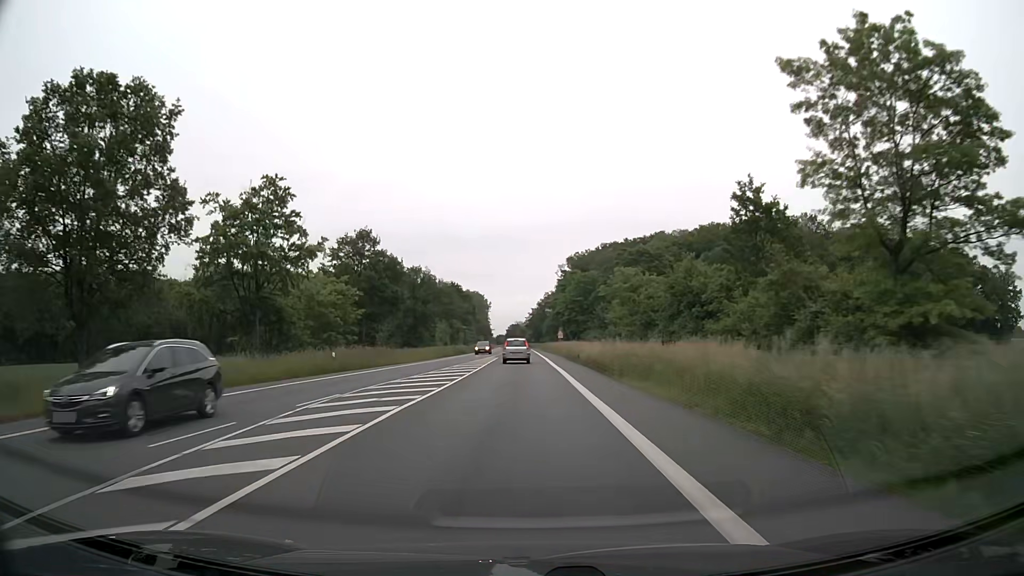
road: primary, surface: asphalt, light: Day
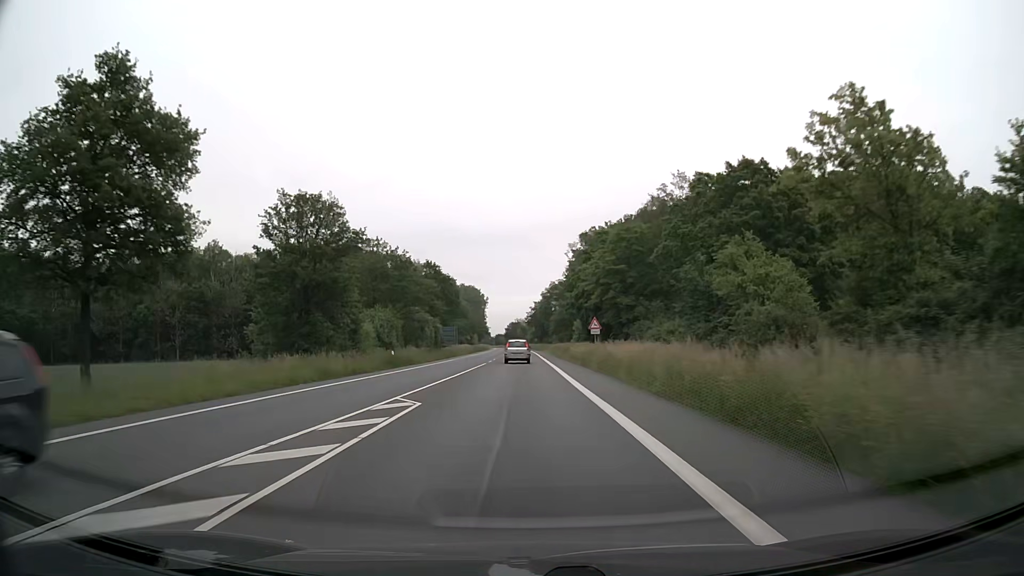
(0.0, +43.4) m; 0°
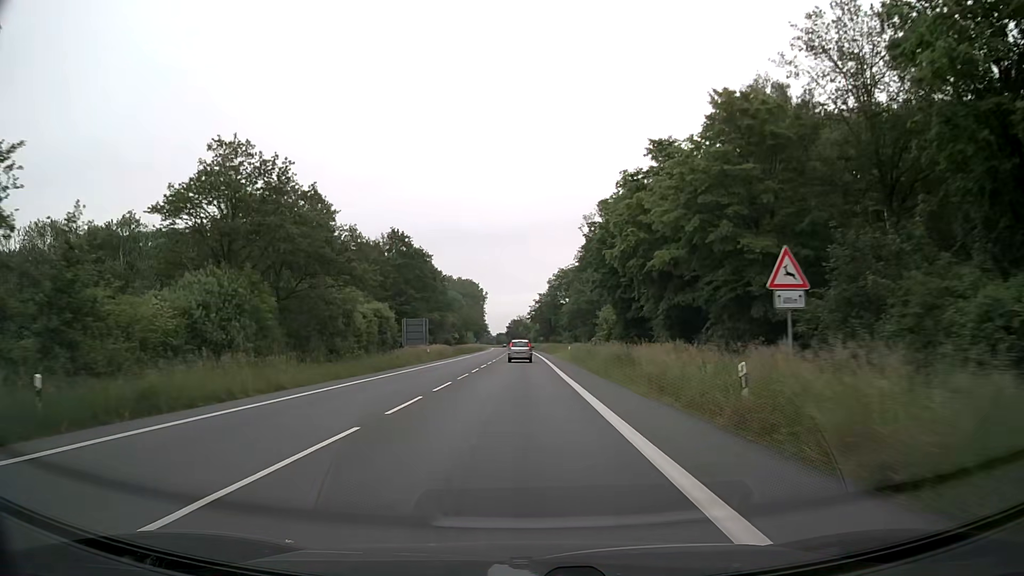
(+0.1, +34.2) m; 0°
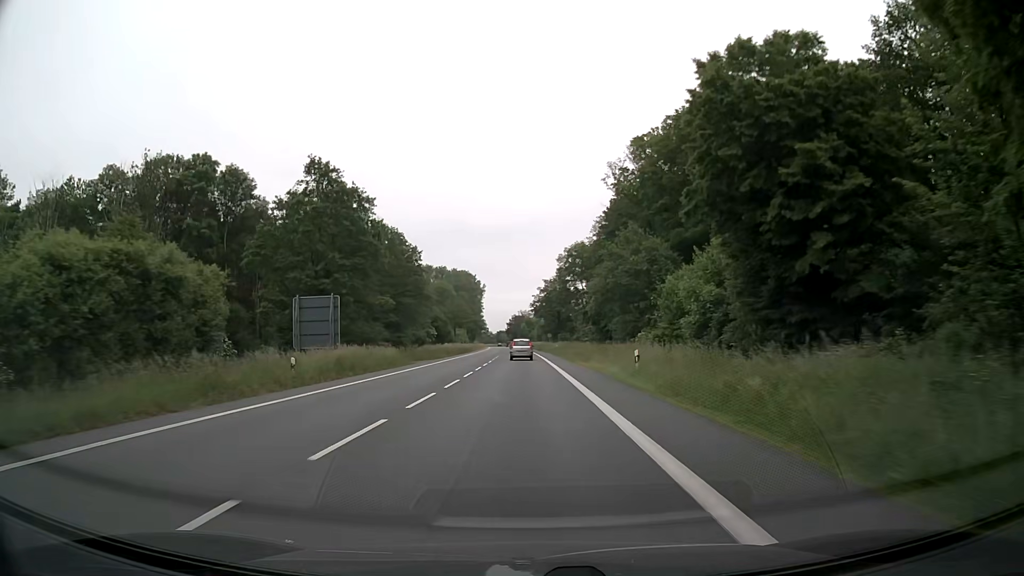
(-0.2, +35.5) m; -1°
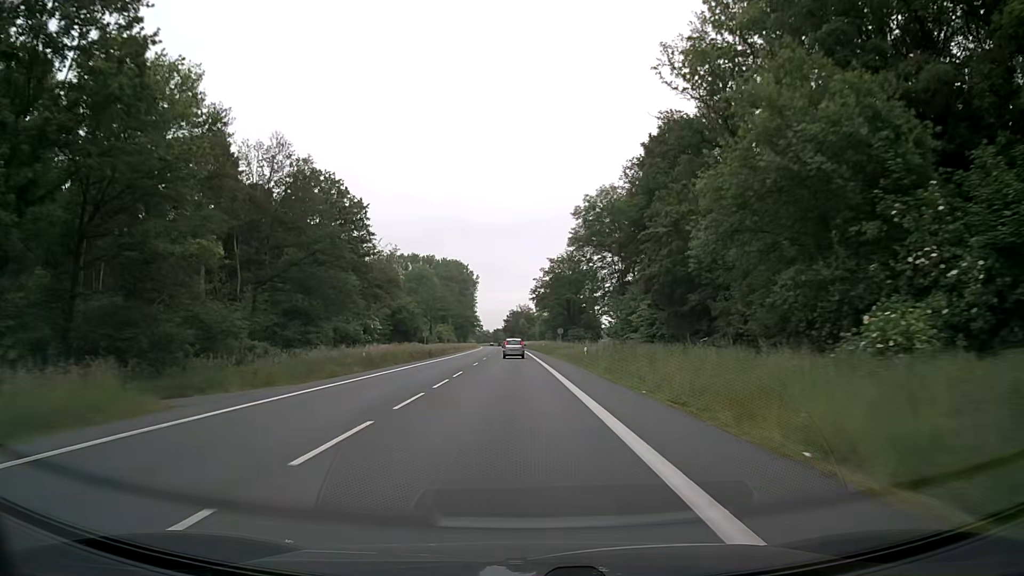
(0.0, +36.7) m; 0°
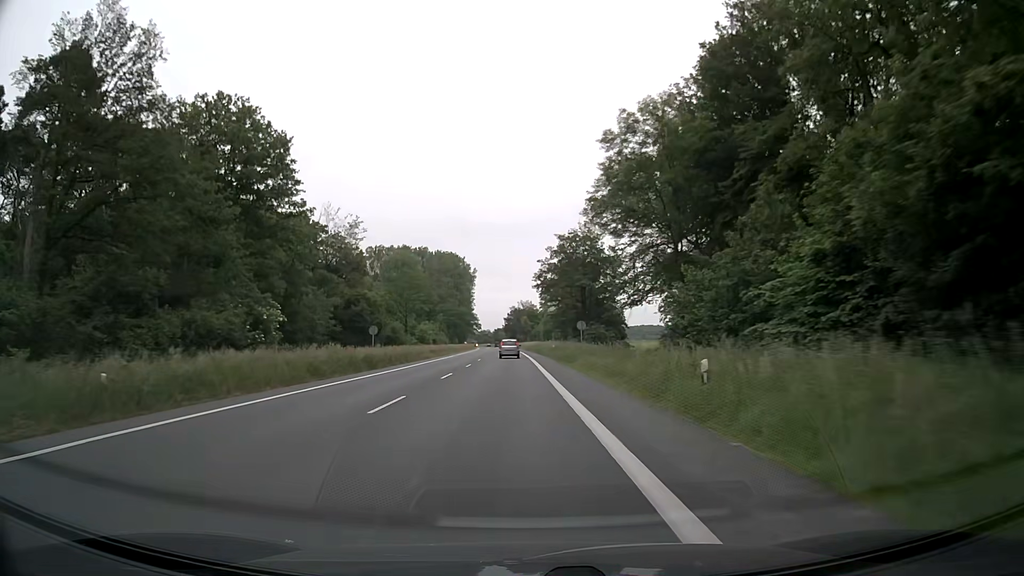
(-0.1, +25.1) m; 0°
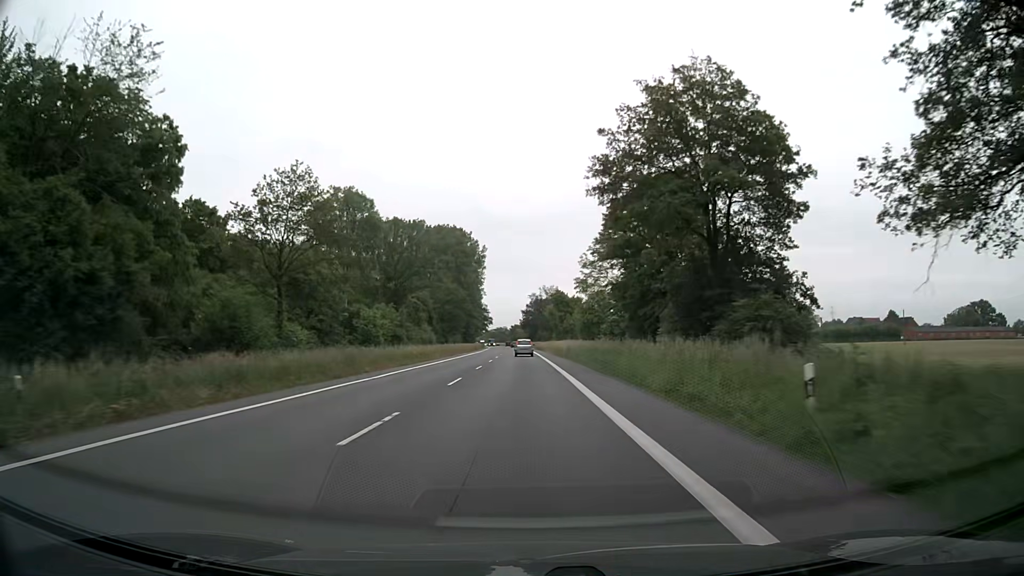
(-1.6, +52.2) m; -2°
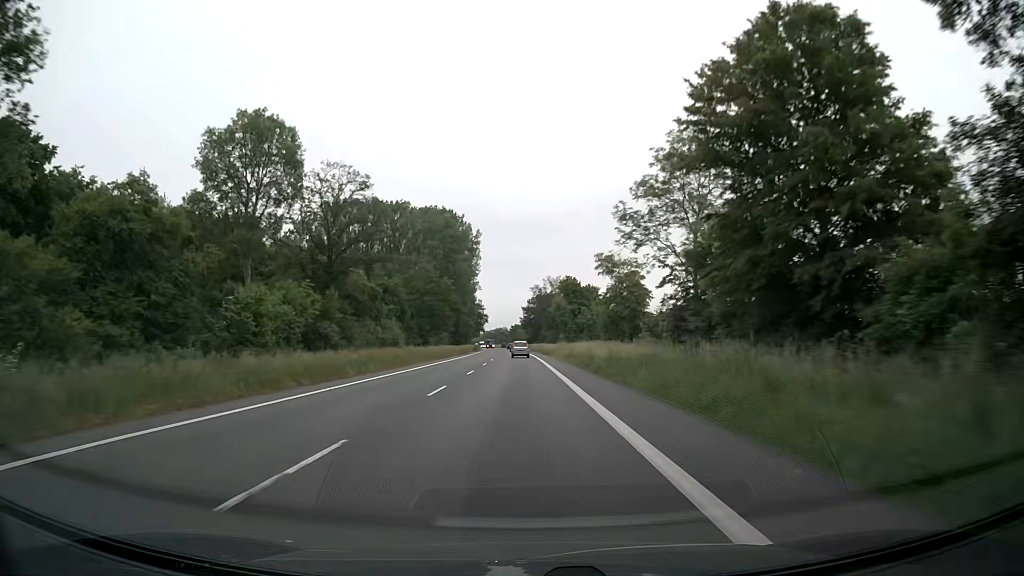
(-0.1, +27.6) m; 0°
(0, +10) (0, +20) (0, +30) (0, +40) (0, +50) (0, +60) (-1, +70) (-1, +80) (-1, +90) (-1, +100) m
